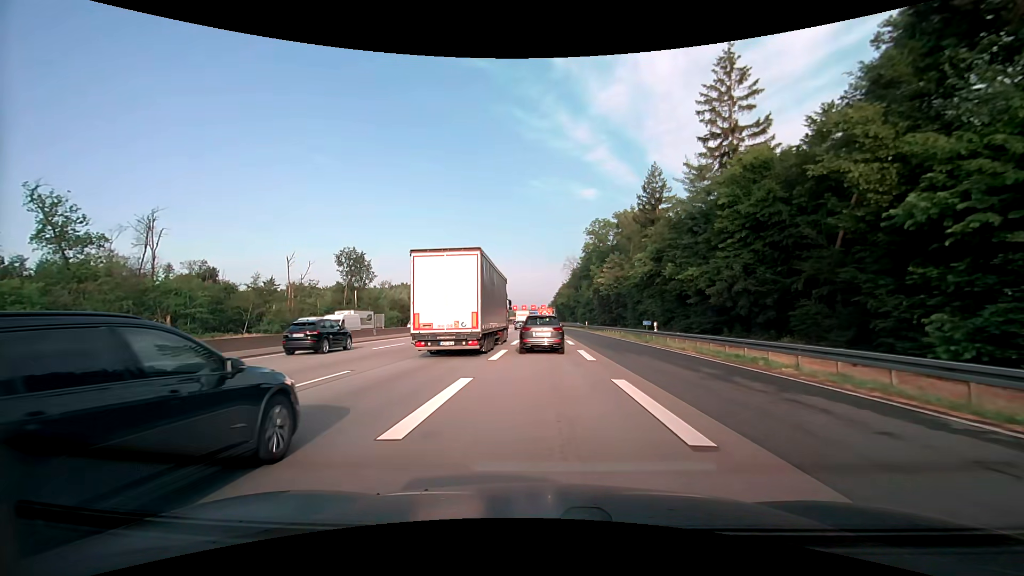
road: motorway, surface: asphalt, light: Day
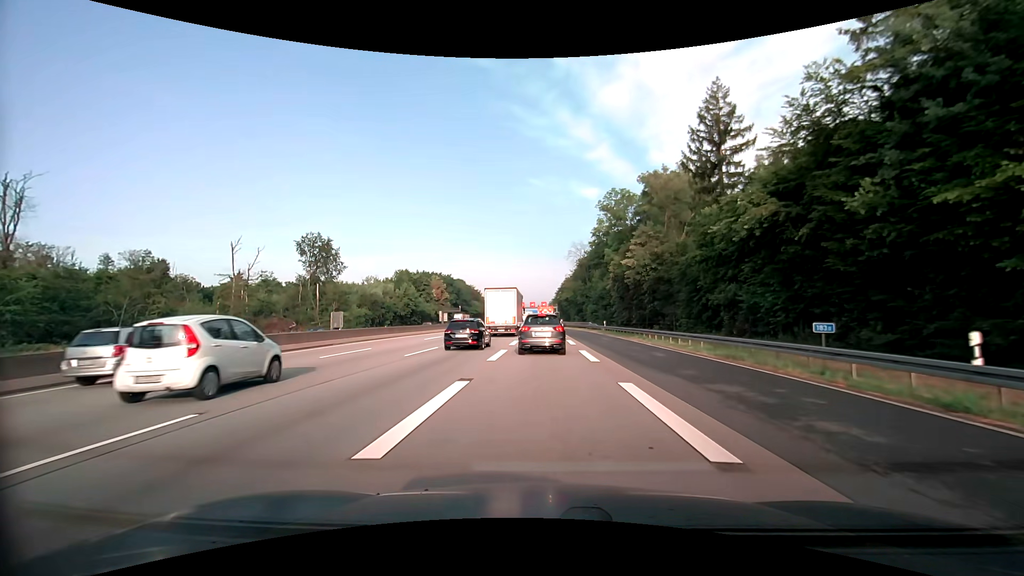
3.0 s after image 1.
(+0.2, +24.5) m; 0°
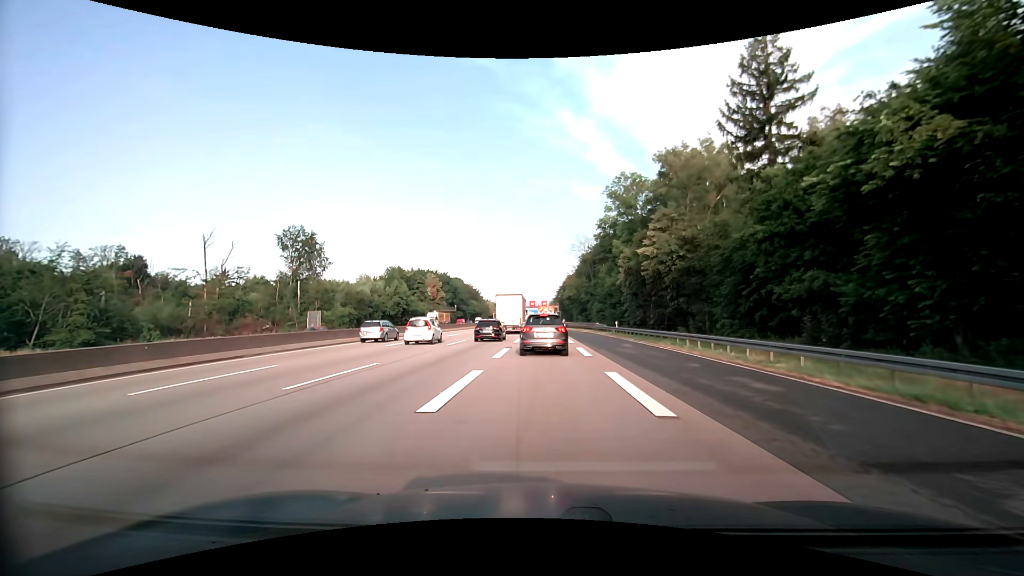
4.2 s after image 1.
(0.0, +9.4) m; 0°
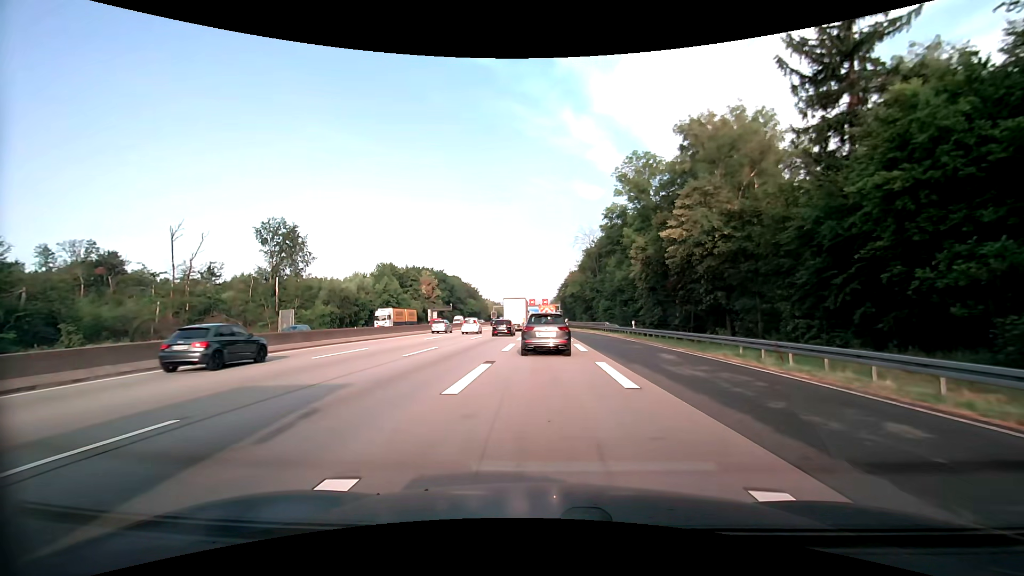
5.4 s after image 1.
(0.0, +9.2) m; 0°
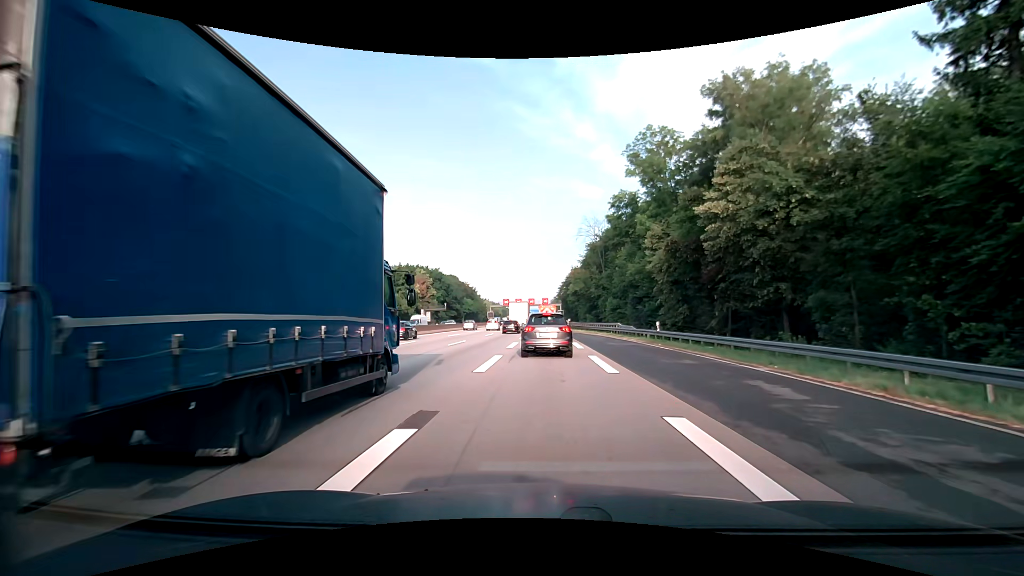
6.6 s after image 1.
(0.0, +9.0) m; 0°
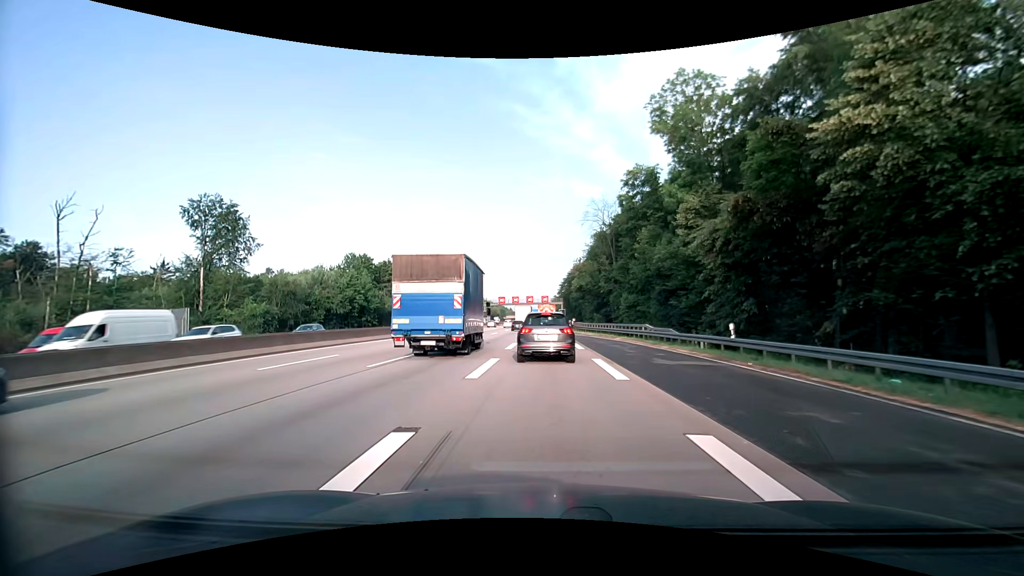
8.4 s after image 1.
(0.0, +13.1) m; -1°
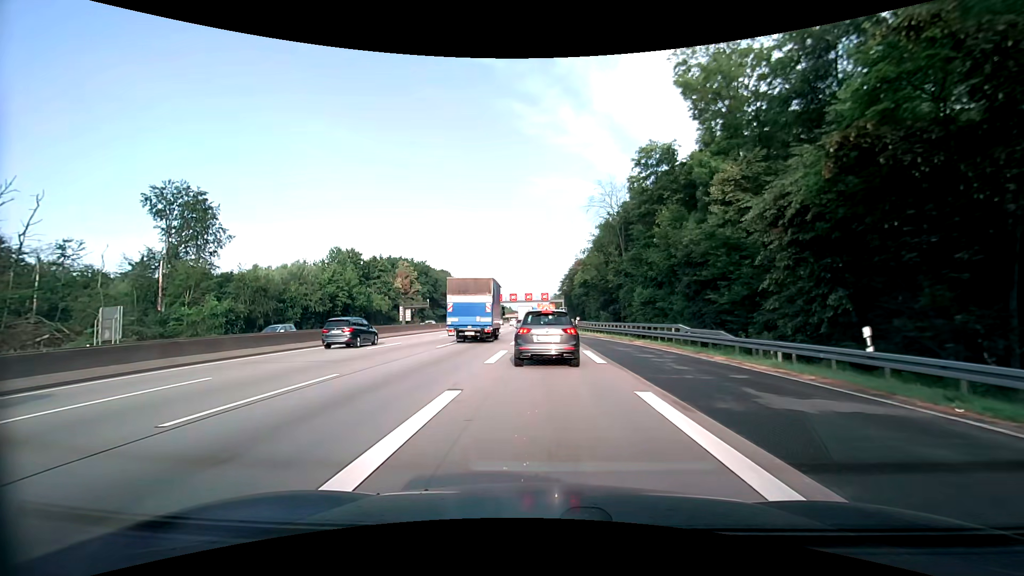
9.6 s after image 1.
(0.0, +8.4) m; 0°
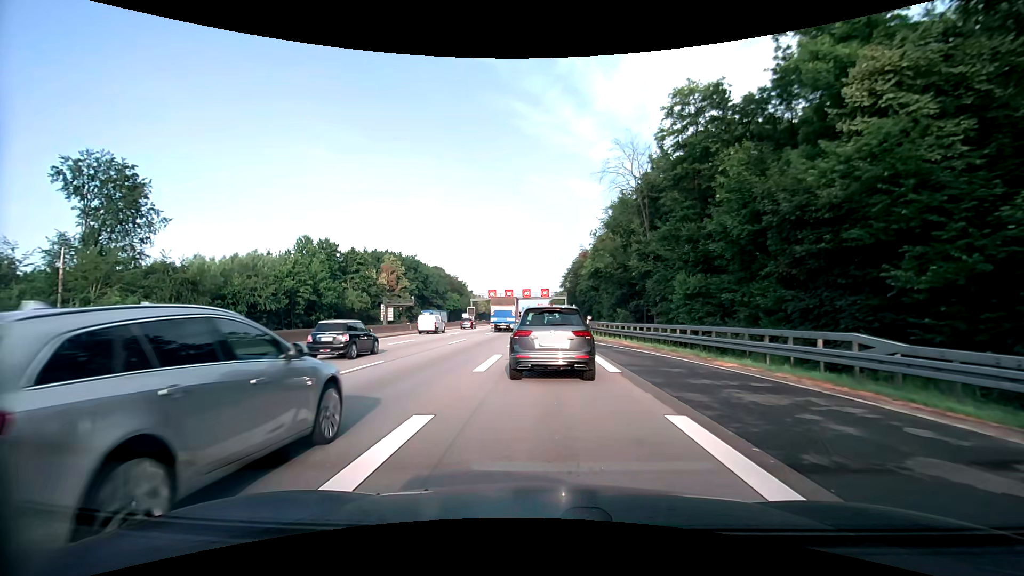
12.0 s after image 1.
(0.0, +14.5) m; 0°
(0, +10) (0, +20) (0, +30) (0, +40) (0, +50) (0, +60) (0, +70) (0, +80) (0, +90) (0, +100) m
